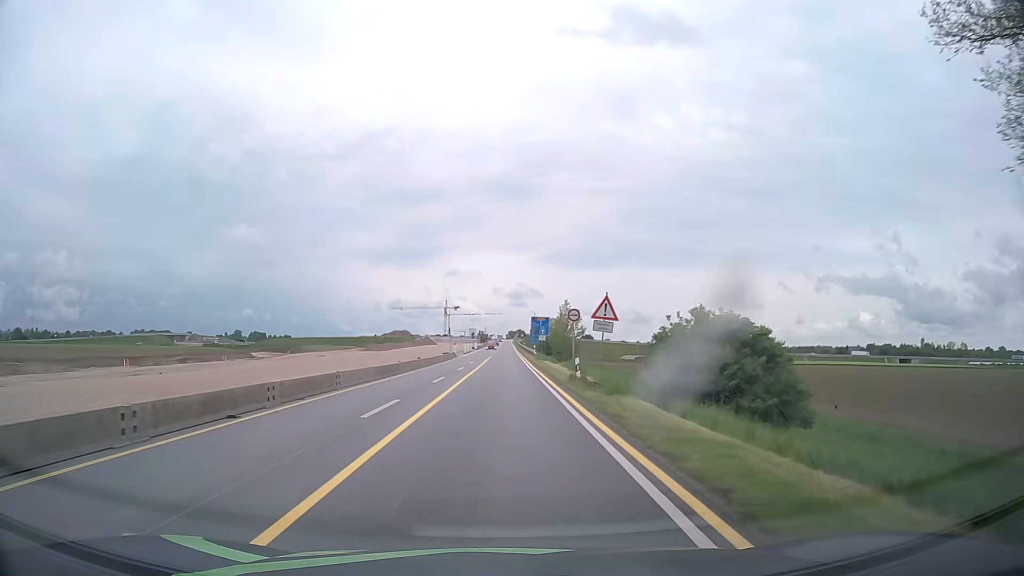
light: Day
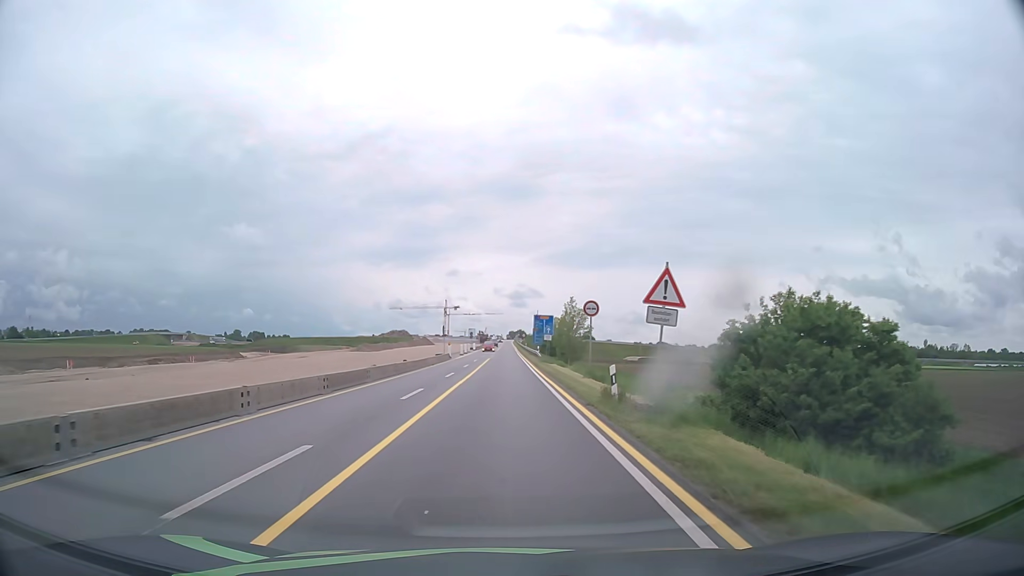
(+0.1, +7.6) m; +1°
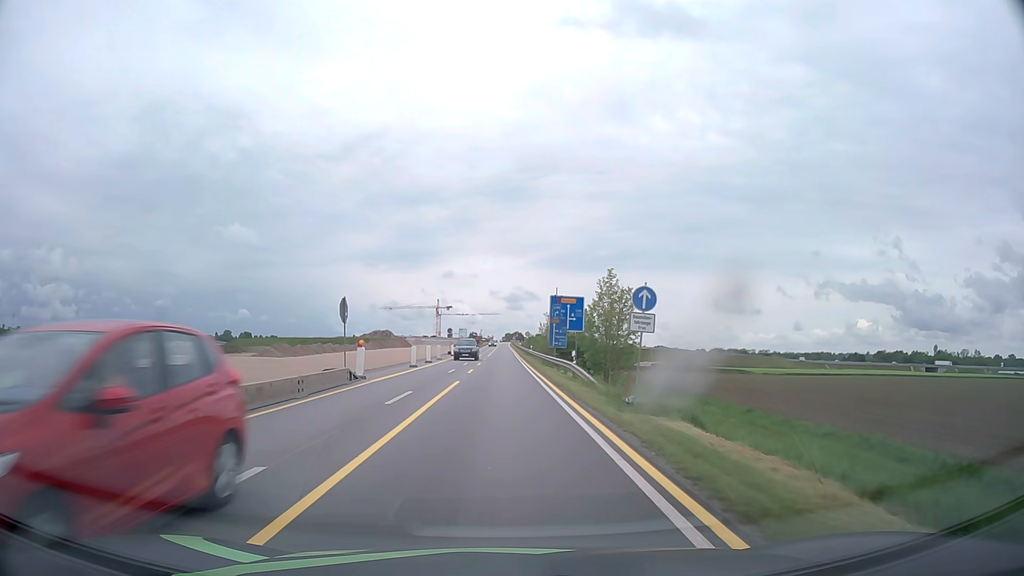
(+0.1, +38.0) m; 0°
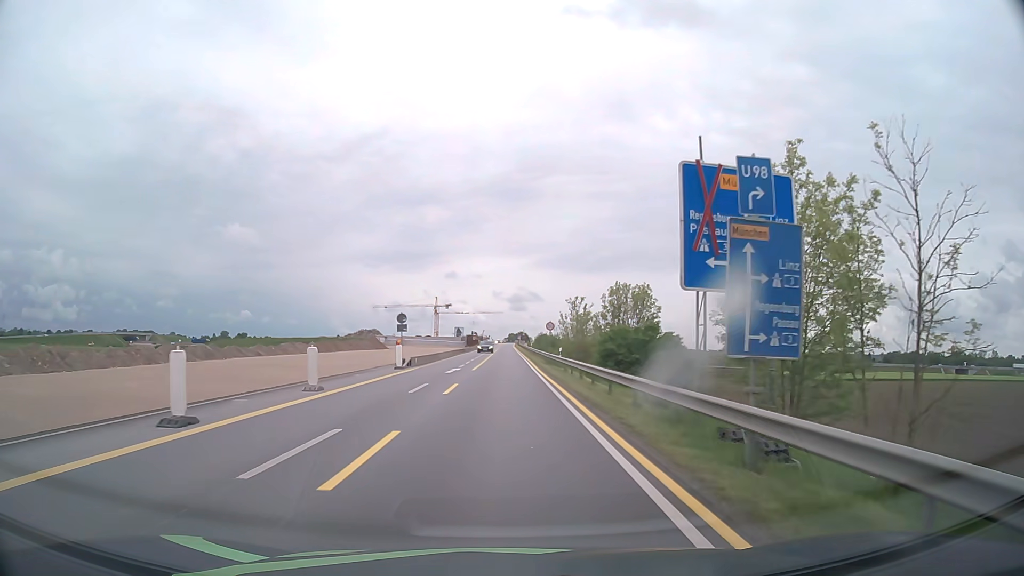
(-0.1, +38.0) m; 0°
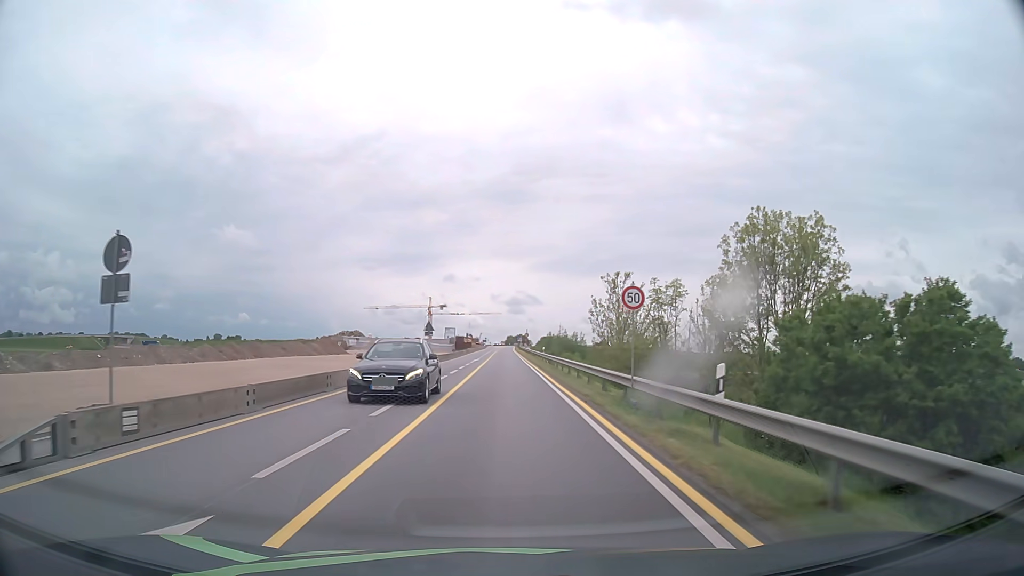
(0.0, +30.4) m; 0°
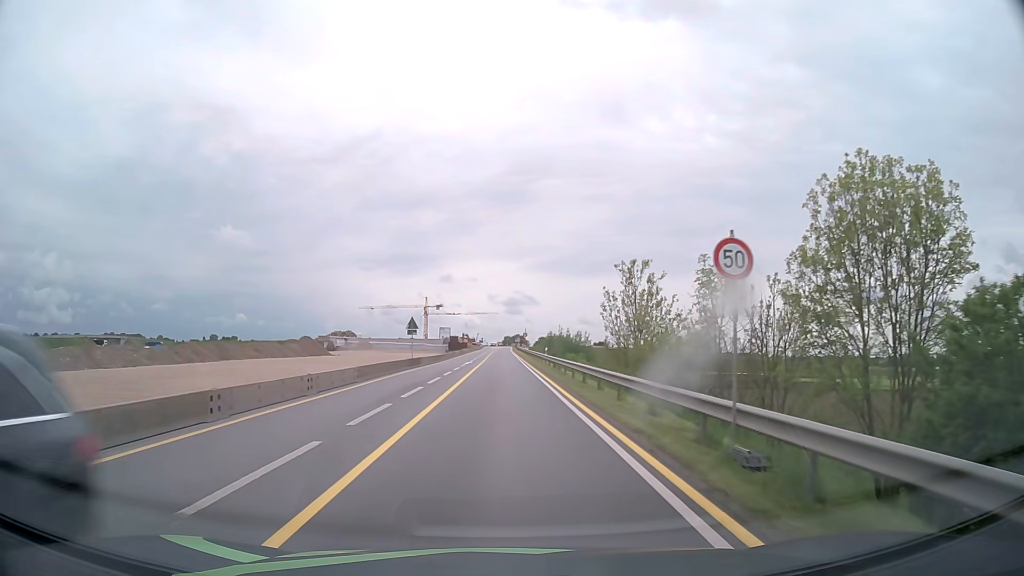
(0.0, +7.6) m; 0°
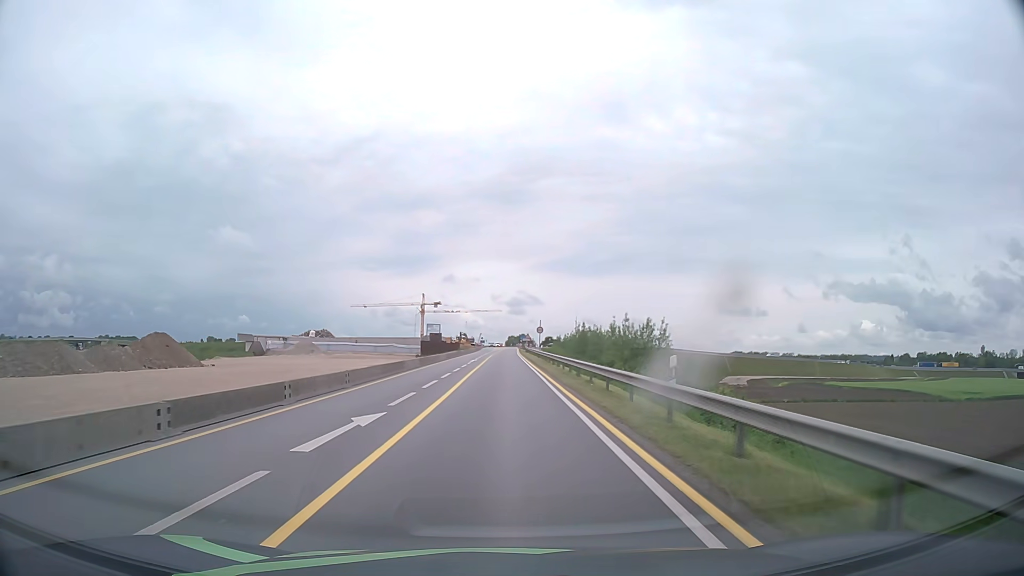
(-0.1, +38.0) m; 0°
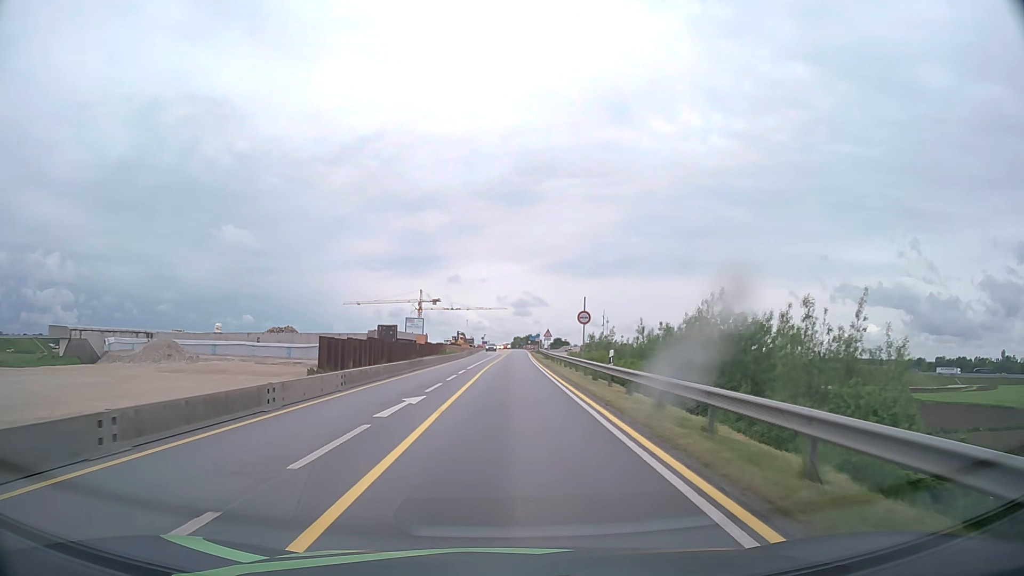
(-0.2, +38.0) m; 0°
(0, +10) (0, +20) (0, +30) (0, +40) (0, +50) (+1, +60) (+1, +70) (+1, +80) (+1, +90) (+1, +100) m
